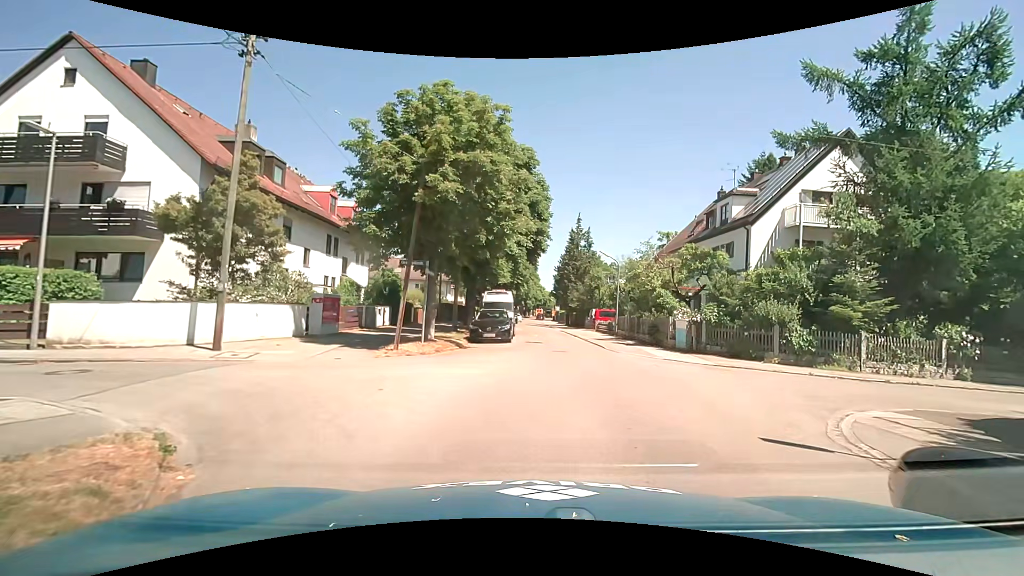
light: Day
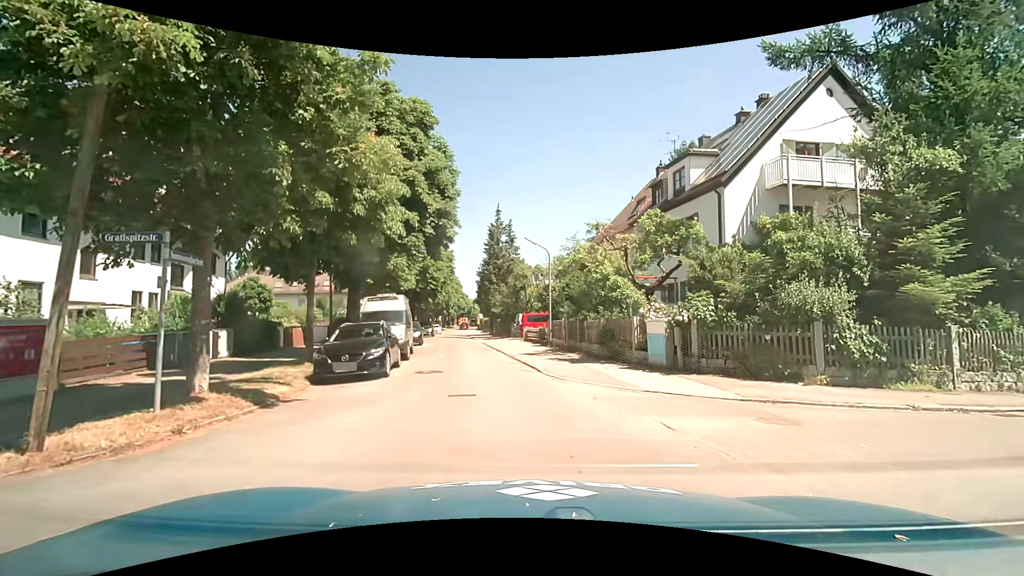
(+0.6, +8.4) m; +7°
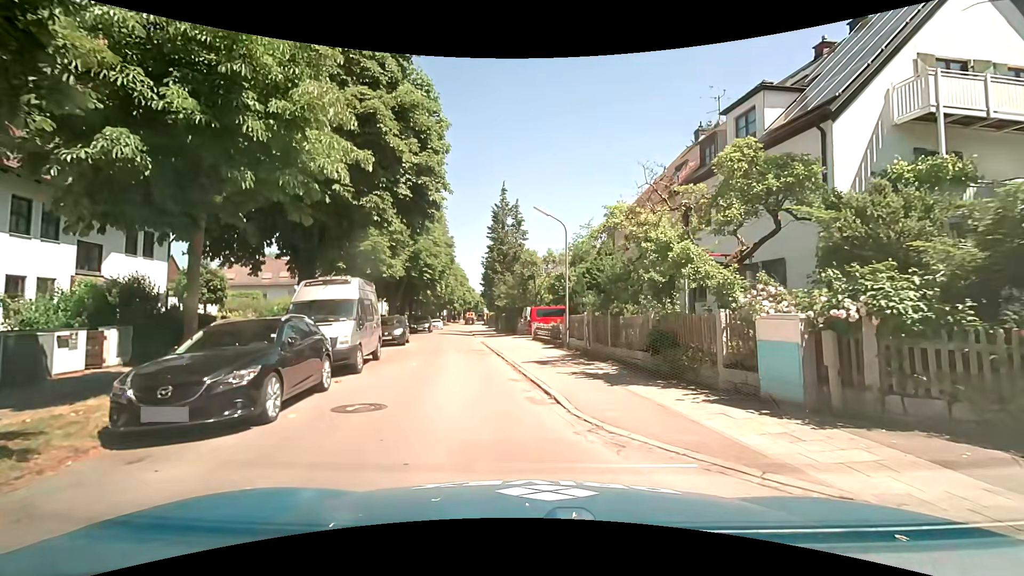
(+0.1, +6.5) m; -1°
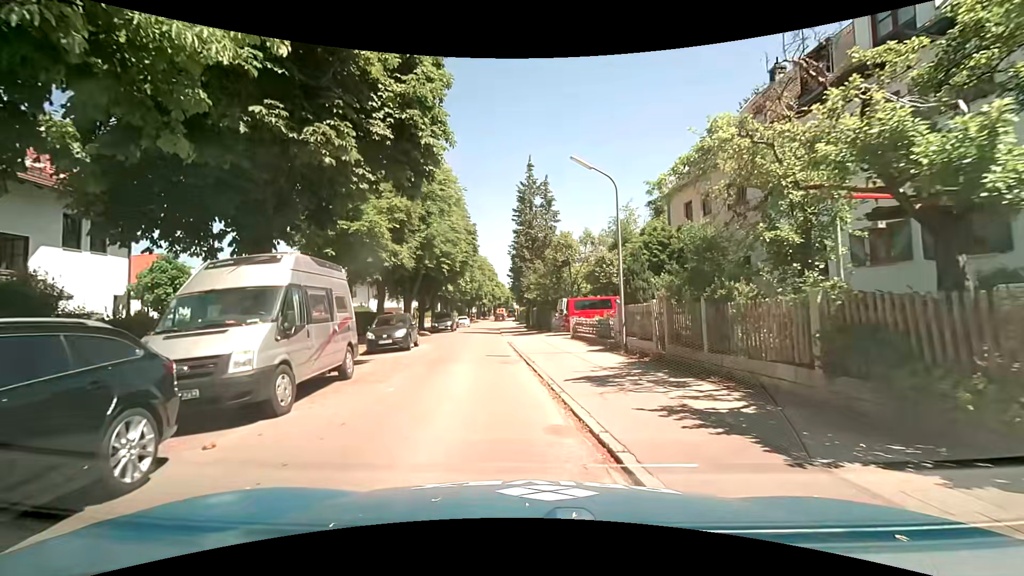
(0.0, +5.7) m; -2°
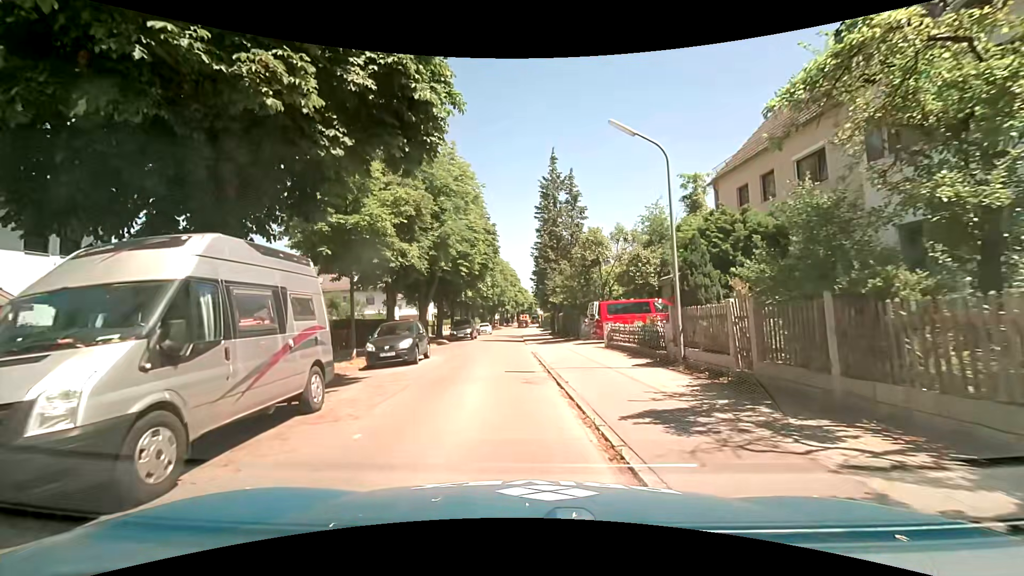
(-0.1, +3.1) m; -3°
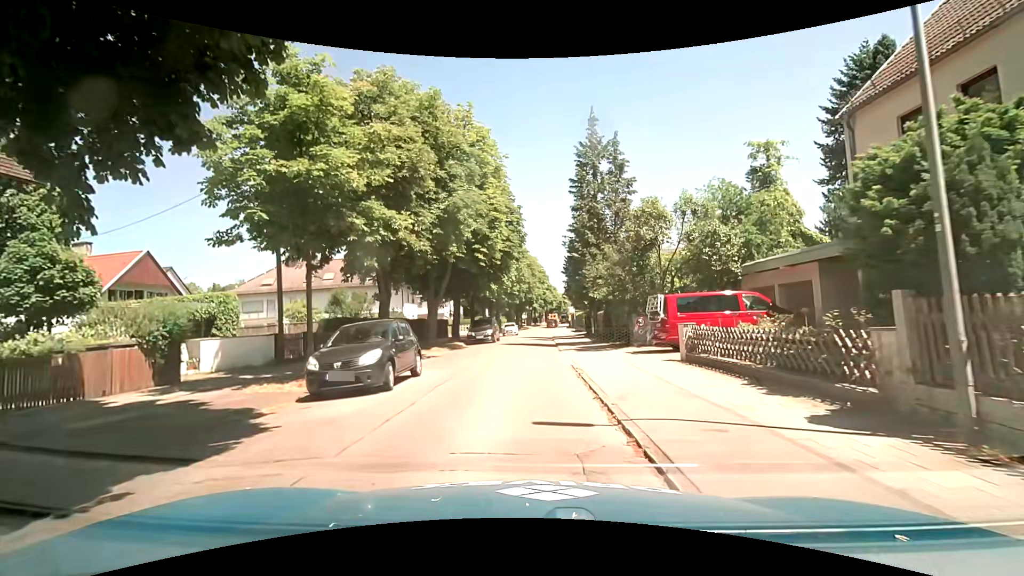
(-0.3, +6.6) m; -4°
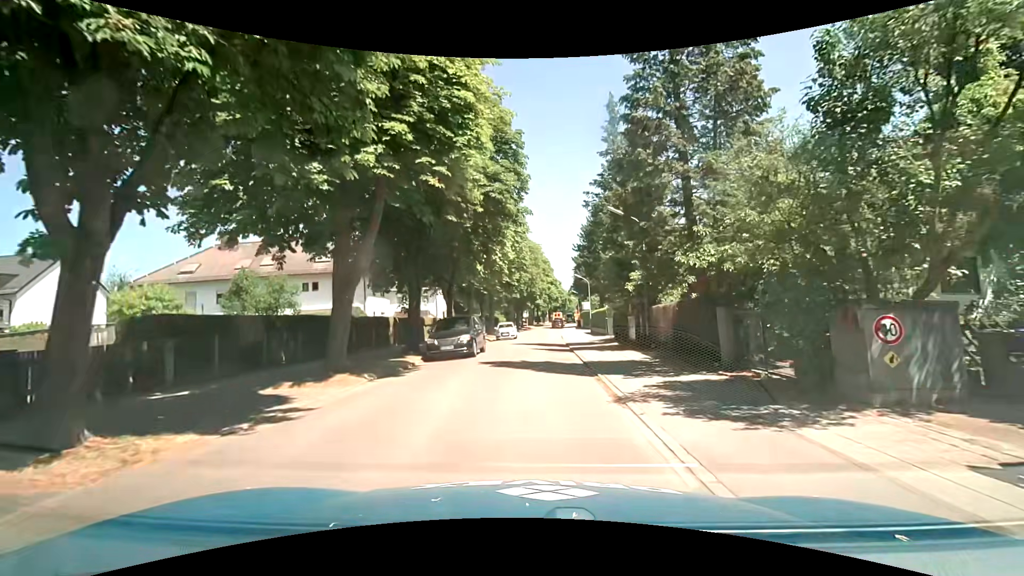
(+0.1, +14.4) m; +1°
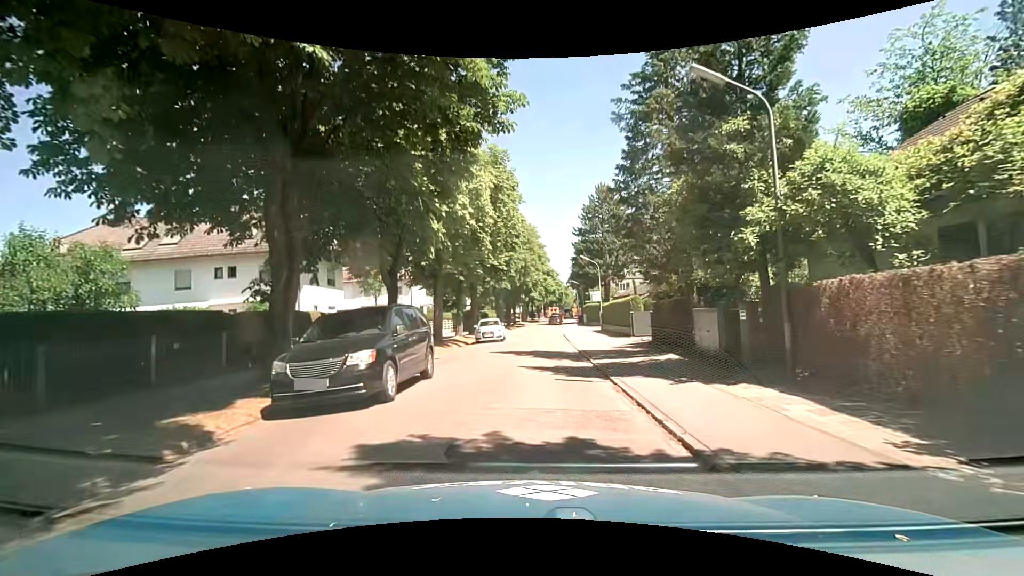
(0.0, +11.4) m; 0°
